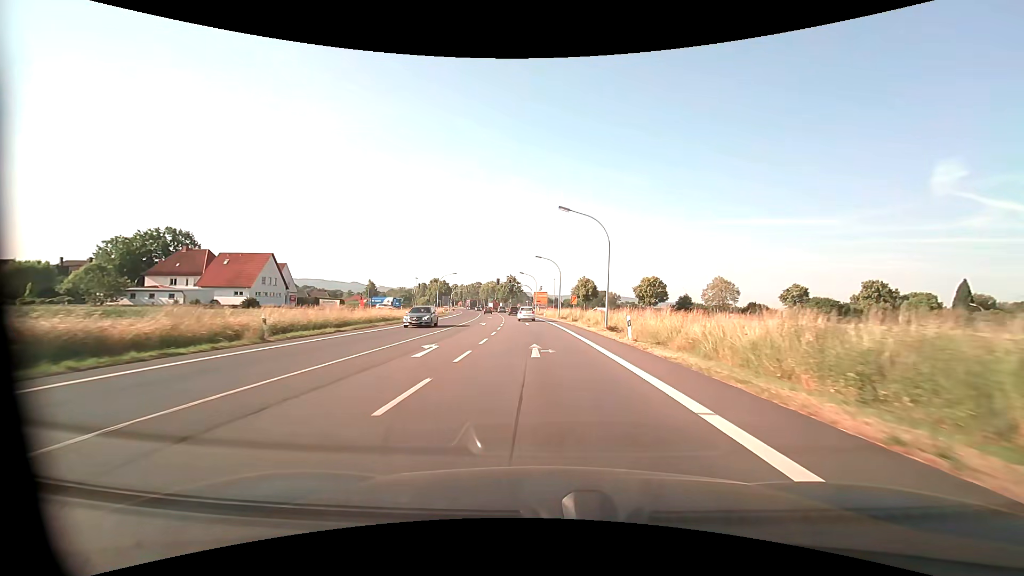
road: primary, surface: asphalt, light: Day
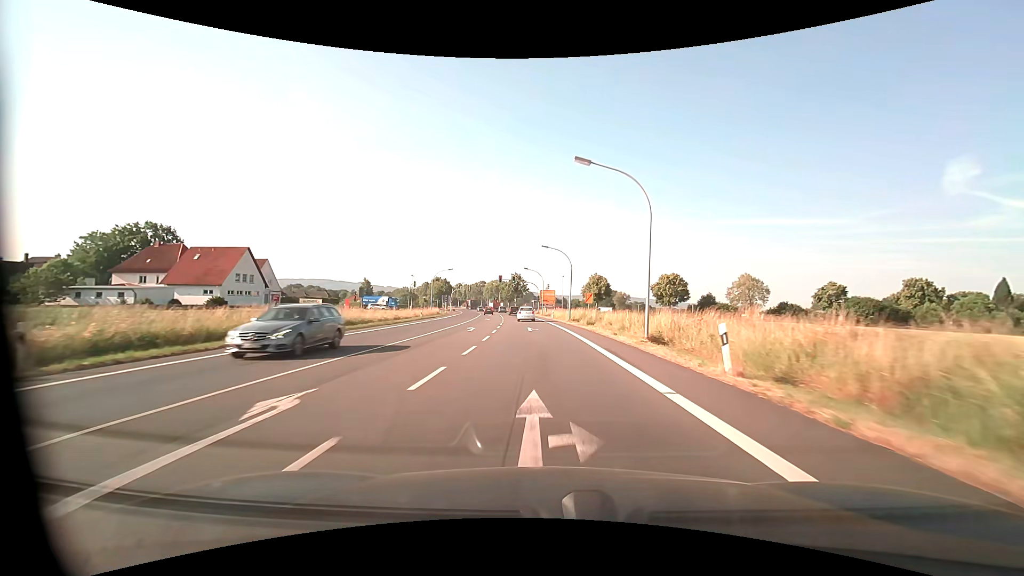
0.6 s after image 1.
(-0.1, +10.4) m; -1°
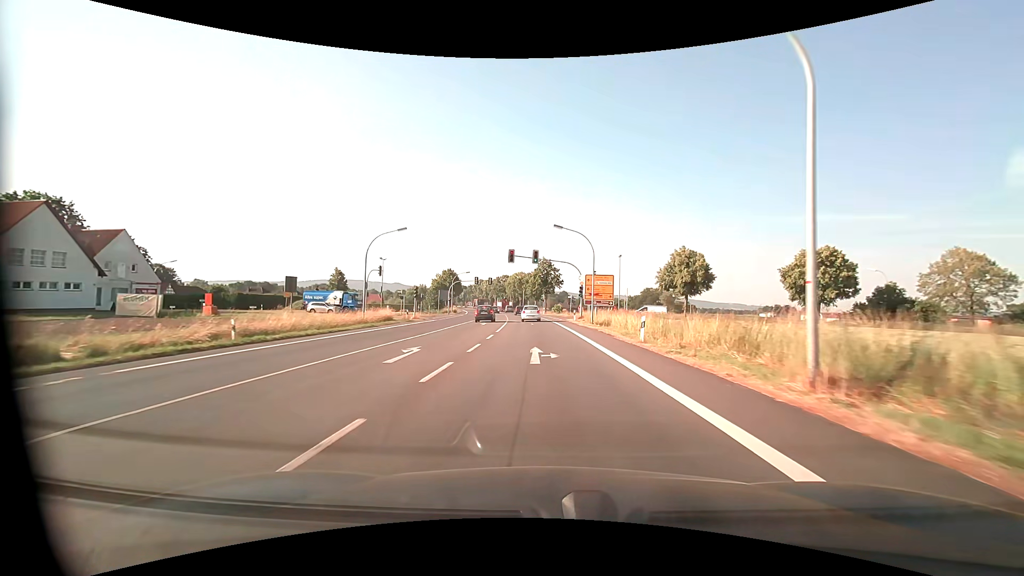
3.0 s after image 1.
(-1.3, +41.9) m; -4°
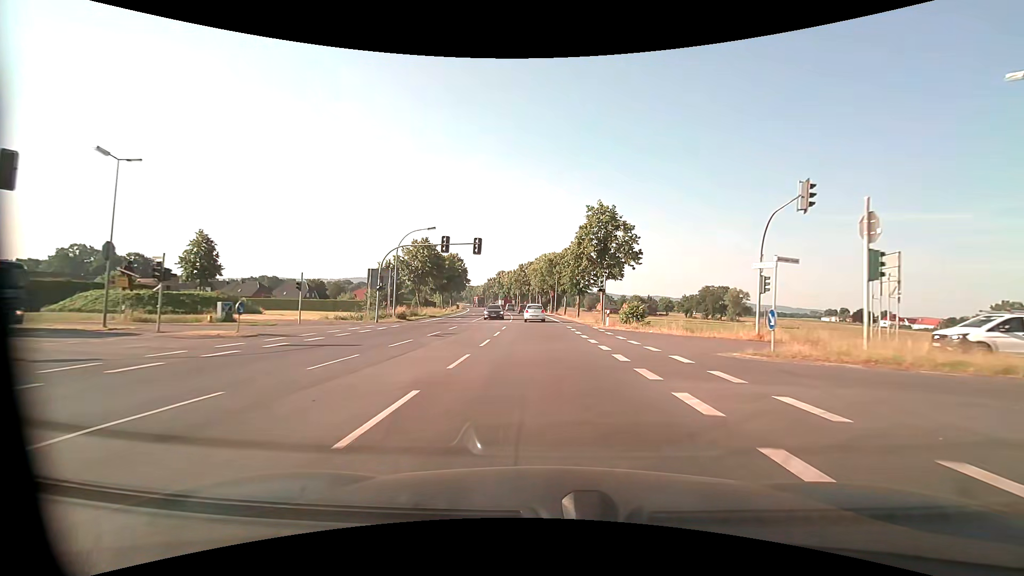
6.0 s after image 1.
(-1.9, +52.0) m; -4°
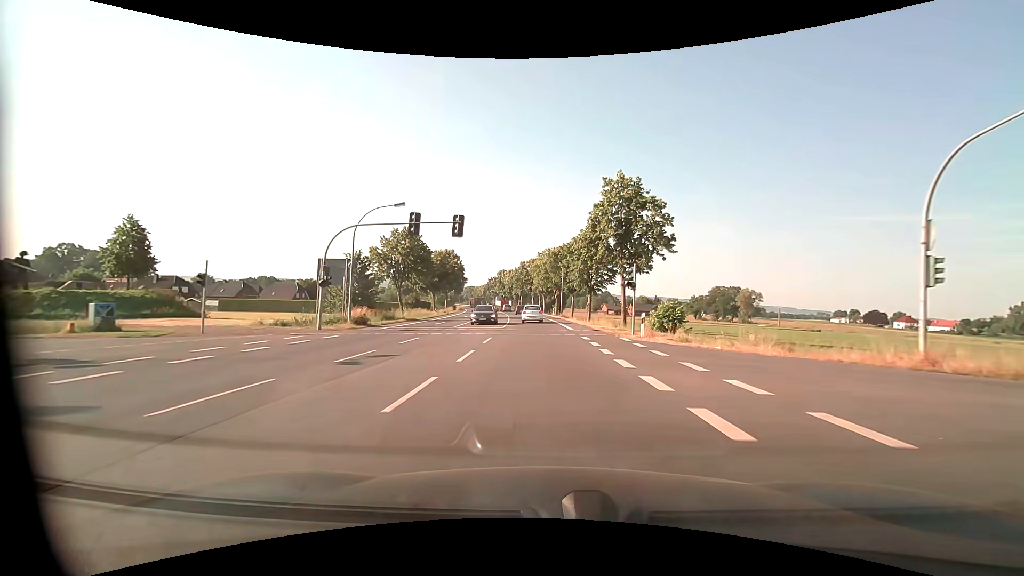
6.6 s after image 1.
(0.0, +10.3) m; 0°
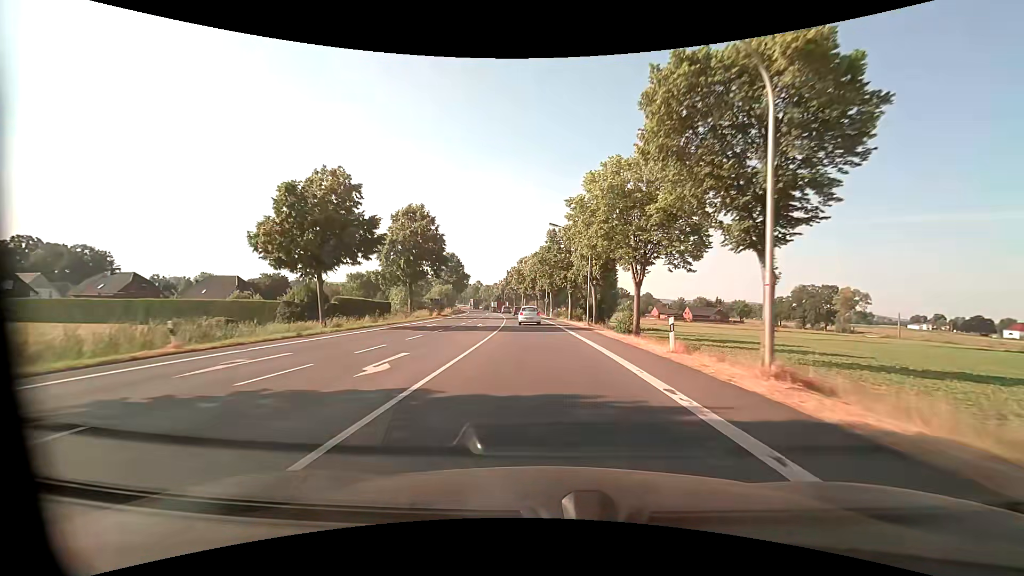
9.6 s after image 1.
(-1.4, +52.0) m; -4°
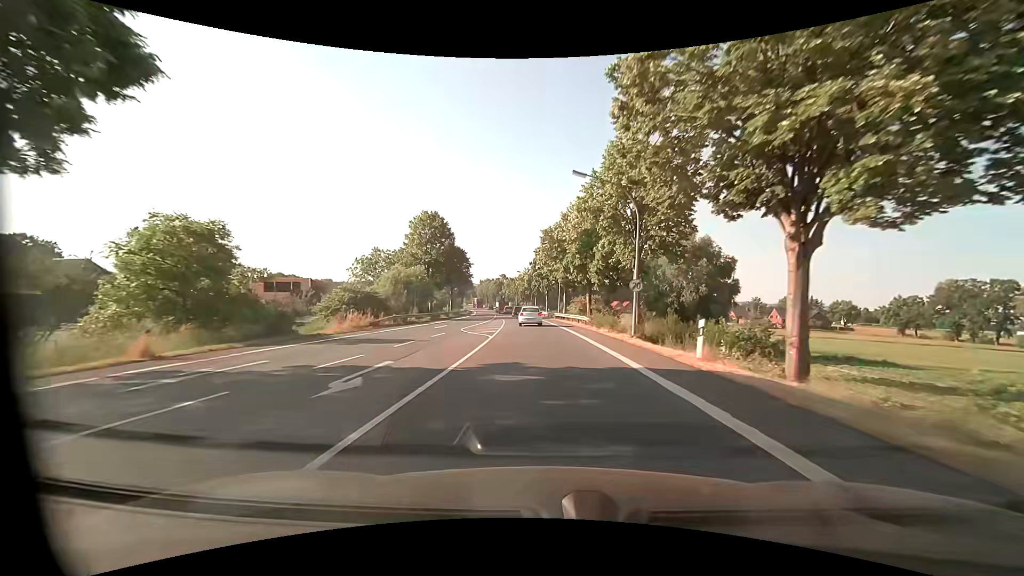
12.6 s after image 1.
(-2.0, +52.7) m; -4°
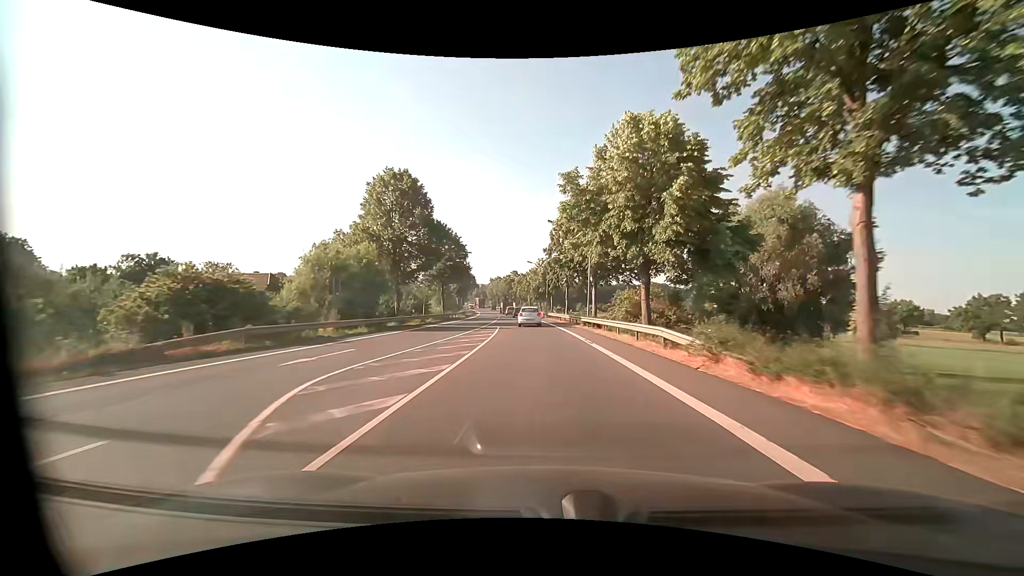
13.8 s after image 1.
(-0.3, +21.2) m; -2°
(0, +10) (0, +20) (-1, +30) (-1, +40) (-2, +50) (-3, +60) (-3, +70) (-4, +80) (-6, +90) (-7, +100) m
